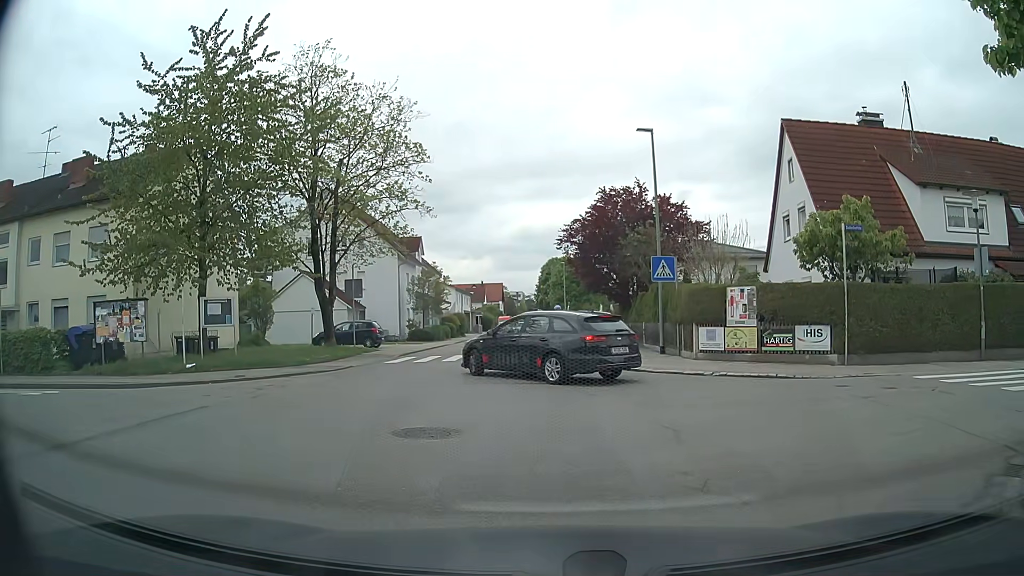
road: unclassified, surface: asphalt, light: Day
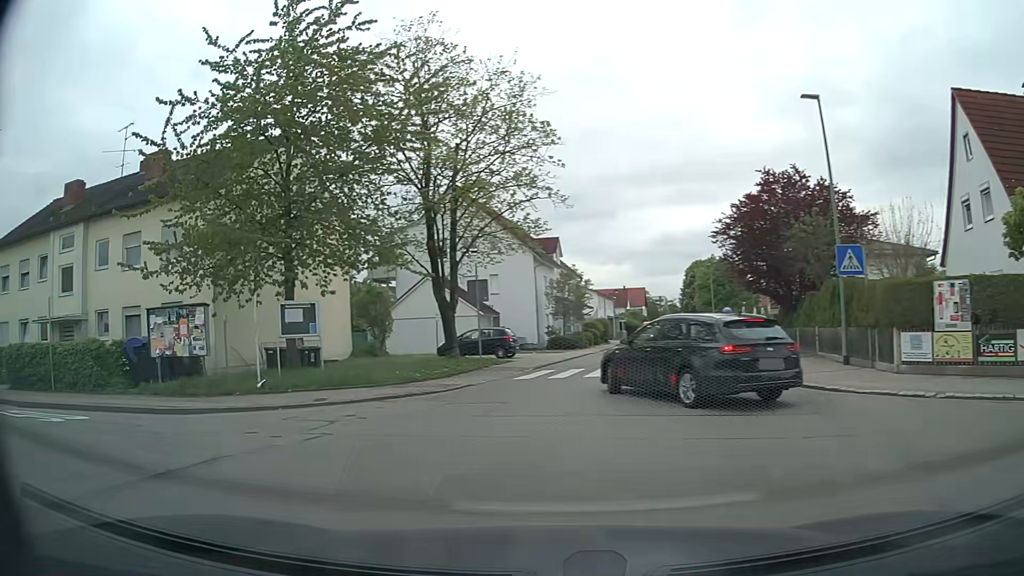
(-0.2, +4.3) m; -11°
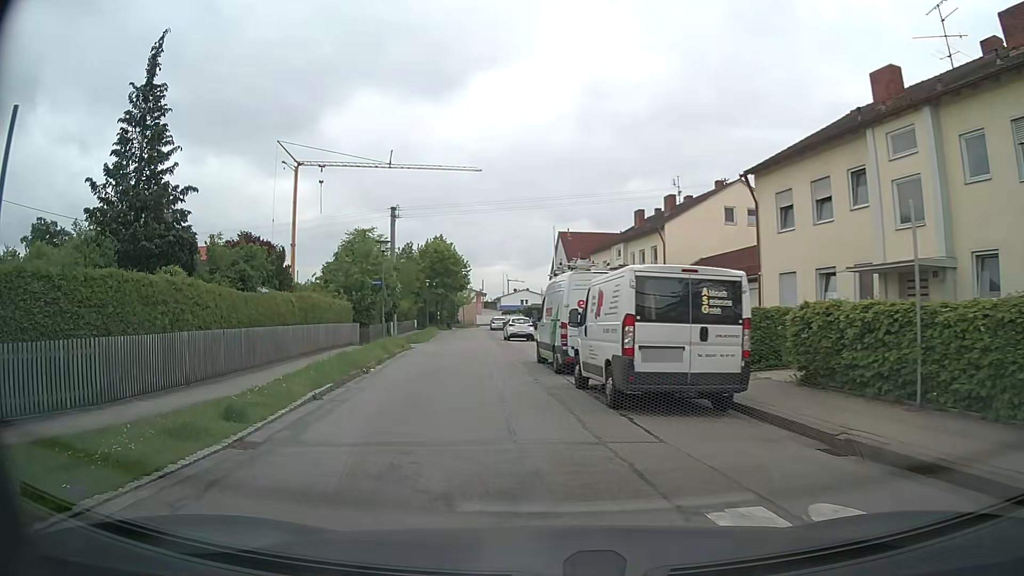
(-8.1, +9.6) m; -69°
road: residential
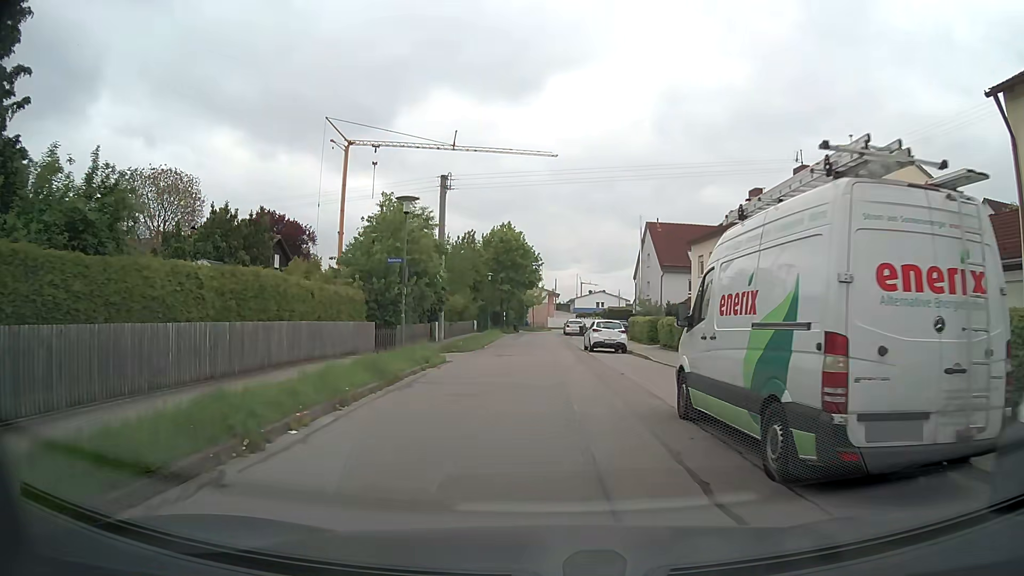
(-1.1, +11.8) m; -6°
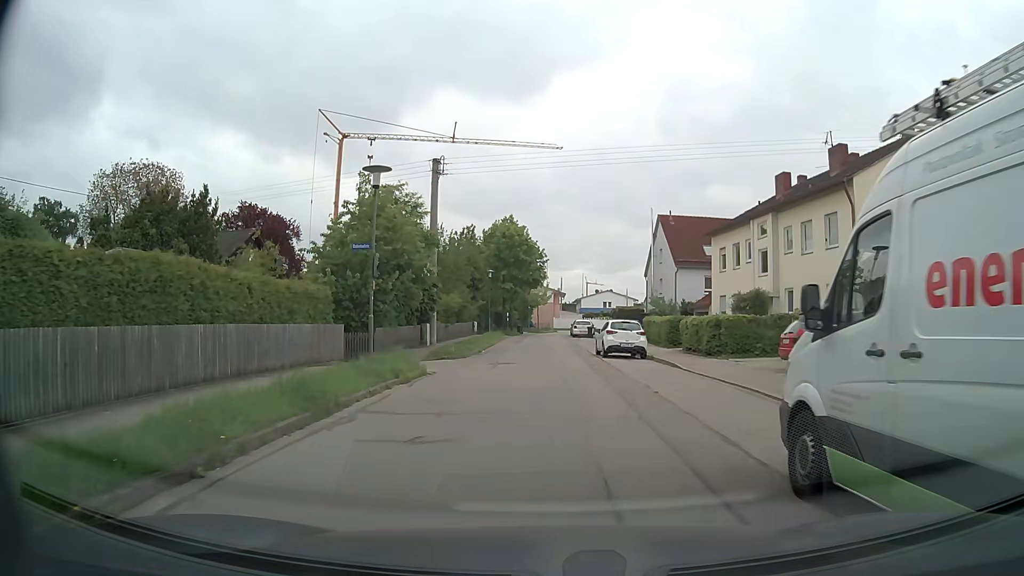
(0.0, +4.5) m; -1°
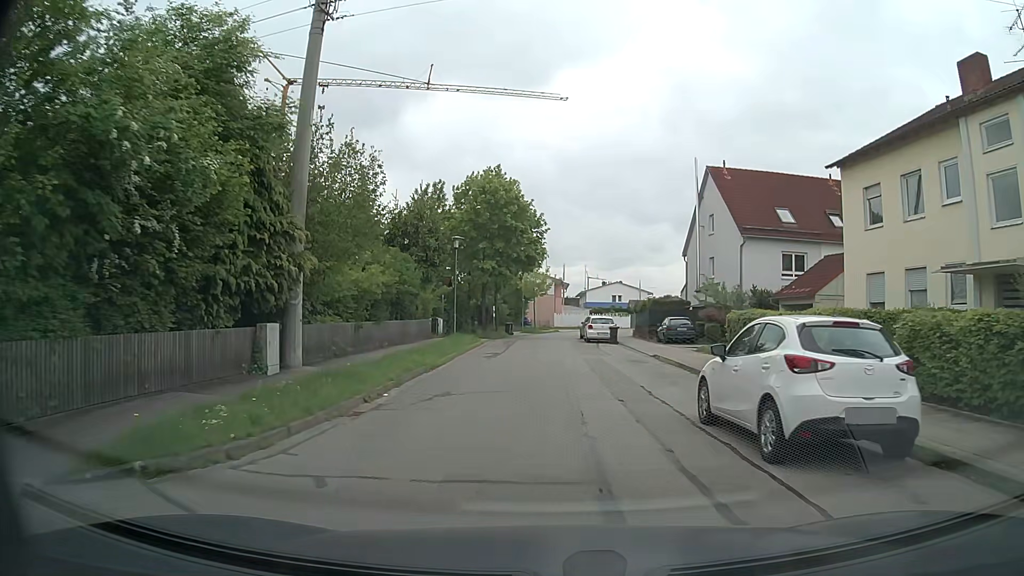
(-0.1, +19.8) m; 0°
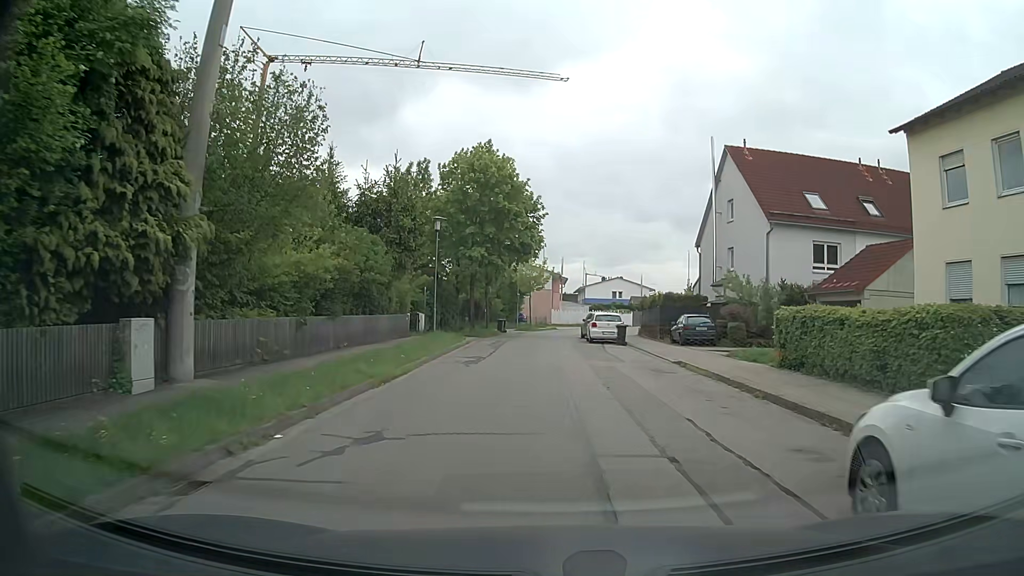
(0.0, +5.1) m; 0°
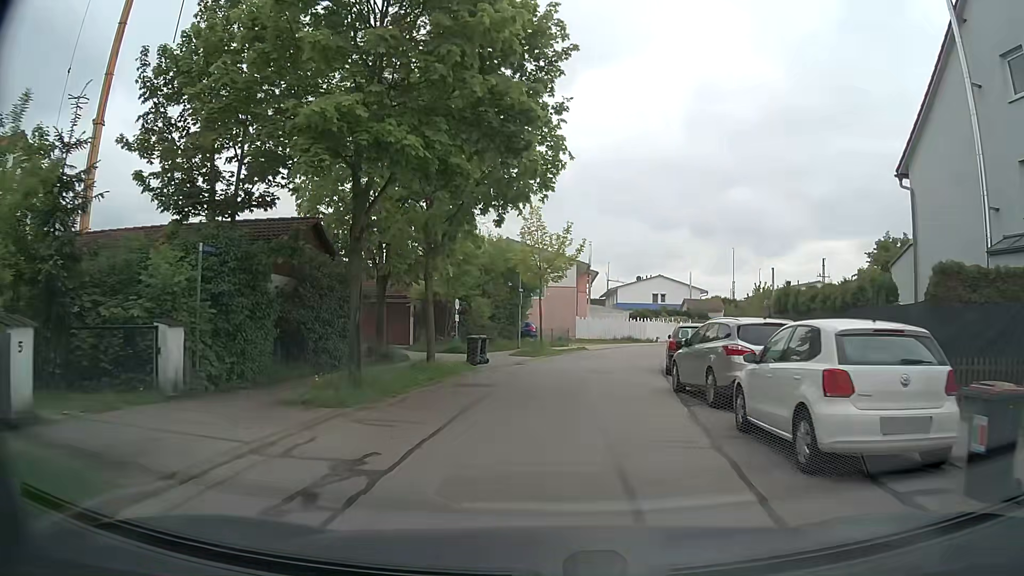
(-0.1, +25.3) m; -2°
(0, +10) (+1, +20) (+4, +29) (+8, +39) (+13, +47) (+19, +56) (+26, +63) (+33, +69) (+42, +75) (+50, +80) m
